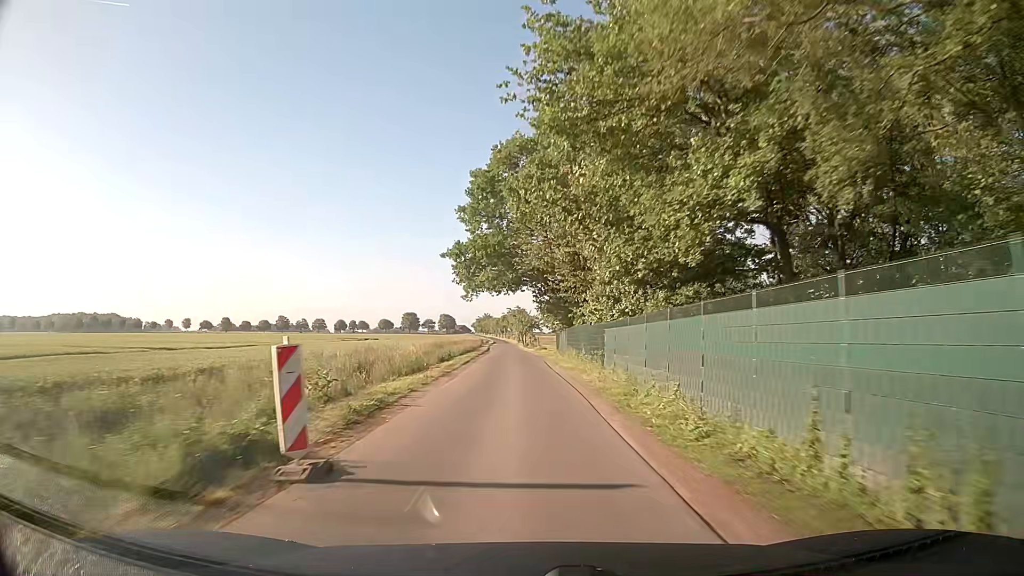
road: unclassified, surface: asphalt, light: Day
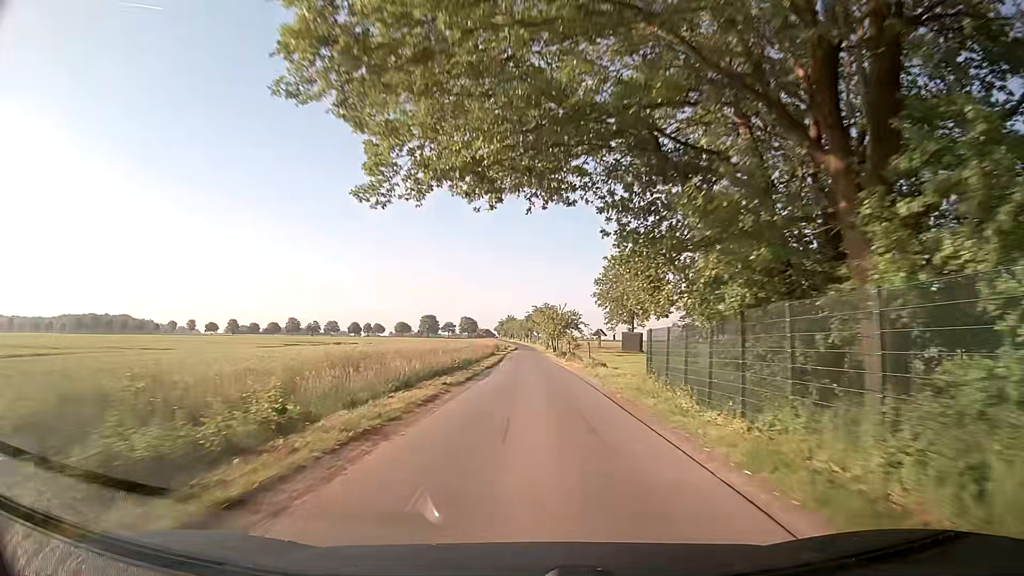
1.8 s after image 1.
(-0.6, +32.5) m; -2°
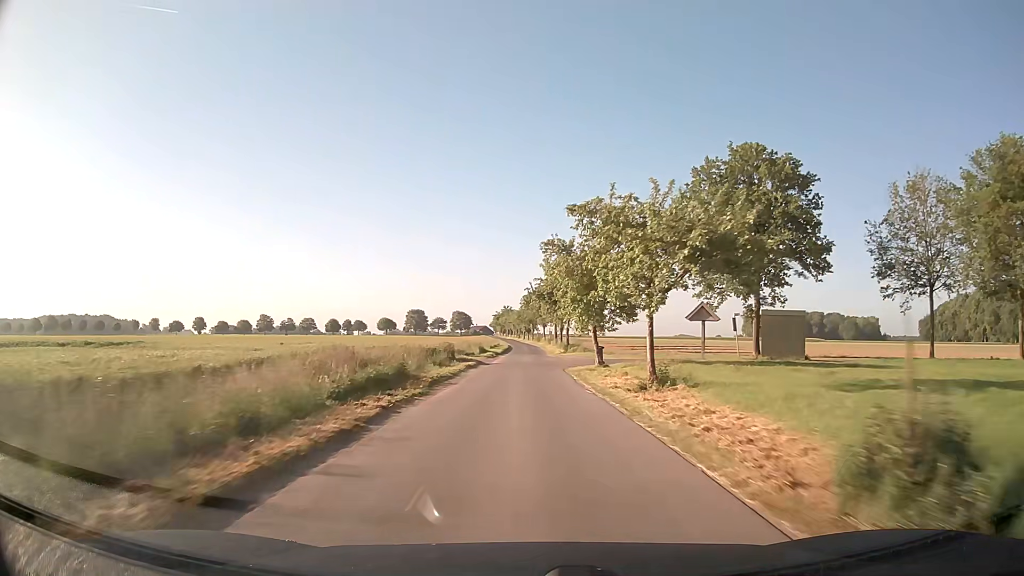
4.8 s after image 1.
(+0.4, +54.9) m; 0°
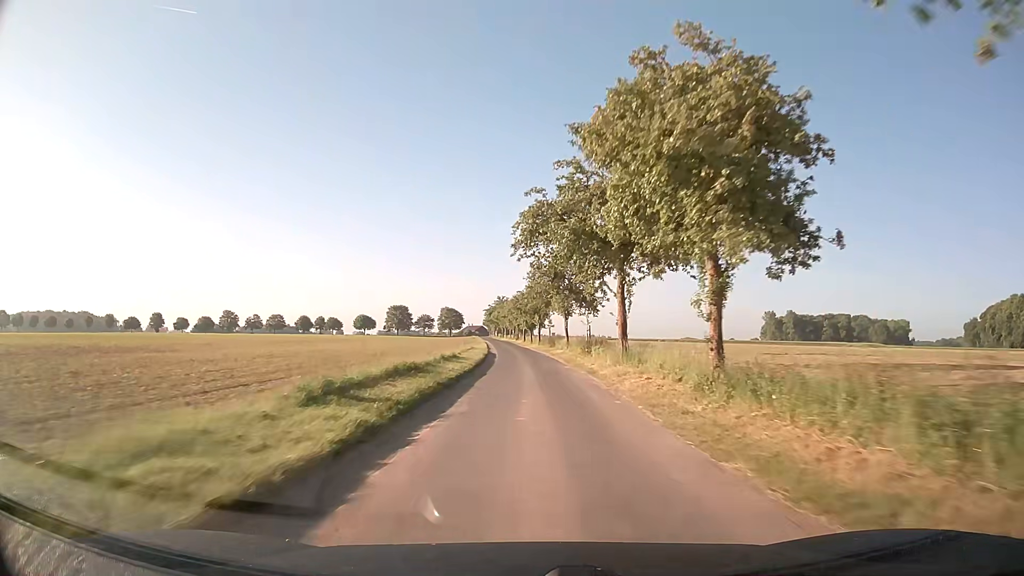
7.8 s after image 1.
(-0.3, +56.1) m; 0°
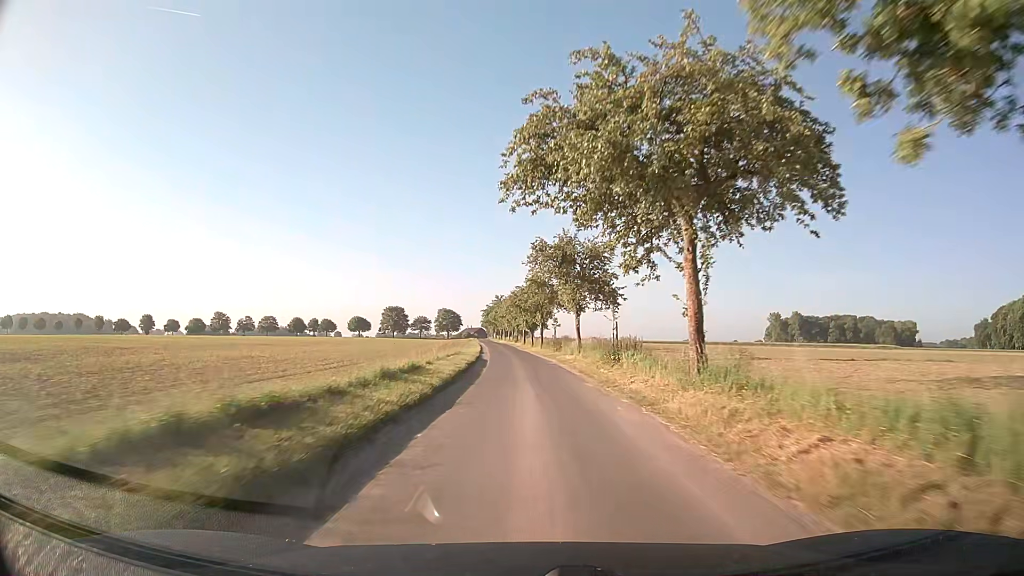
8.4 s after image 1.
(0.0, +11.5) m; 0°
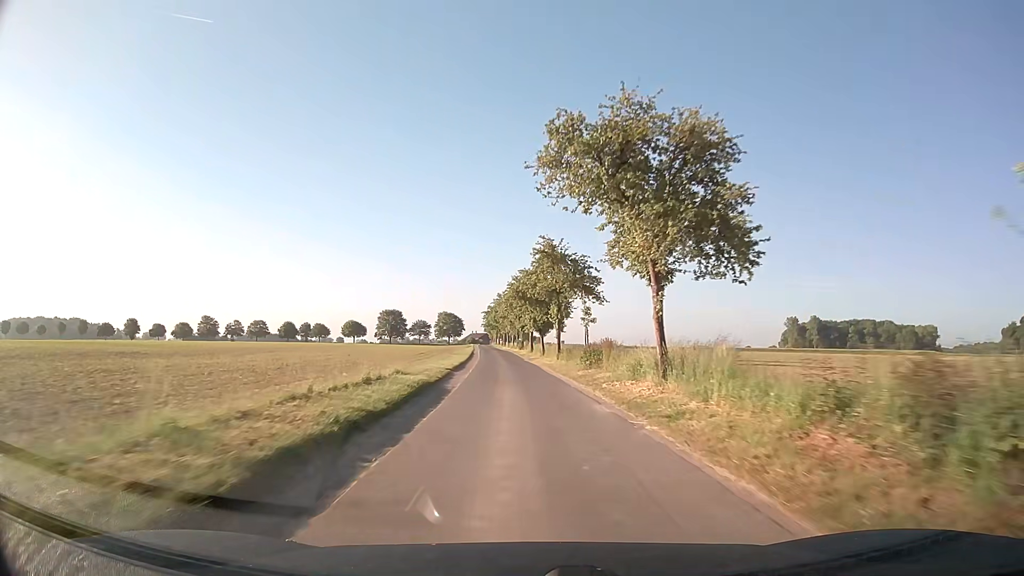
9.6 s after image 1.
(0.0, +23.2) m; 0°
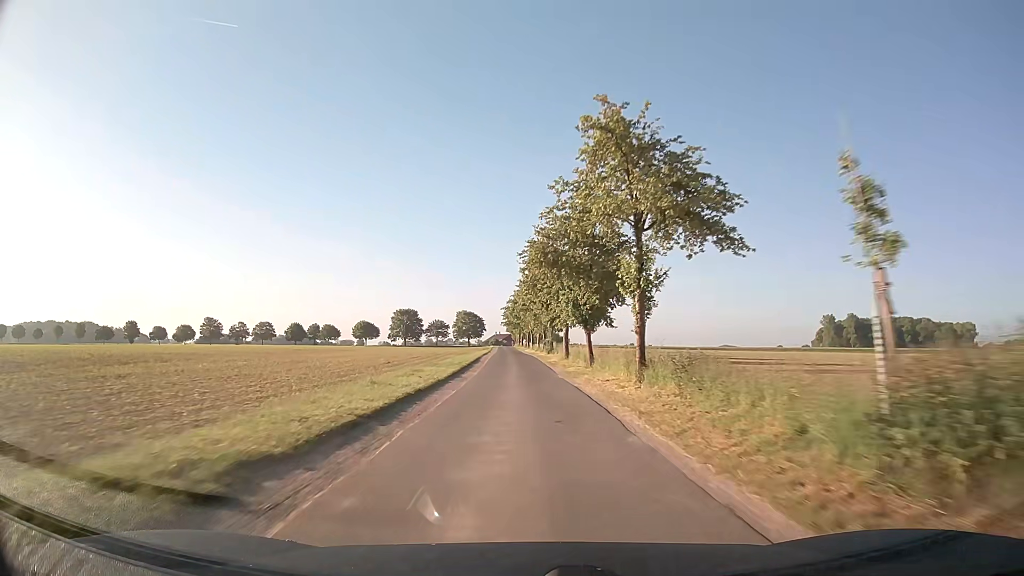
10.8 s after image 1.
(-0.4, +23.5) m; -2°
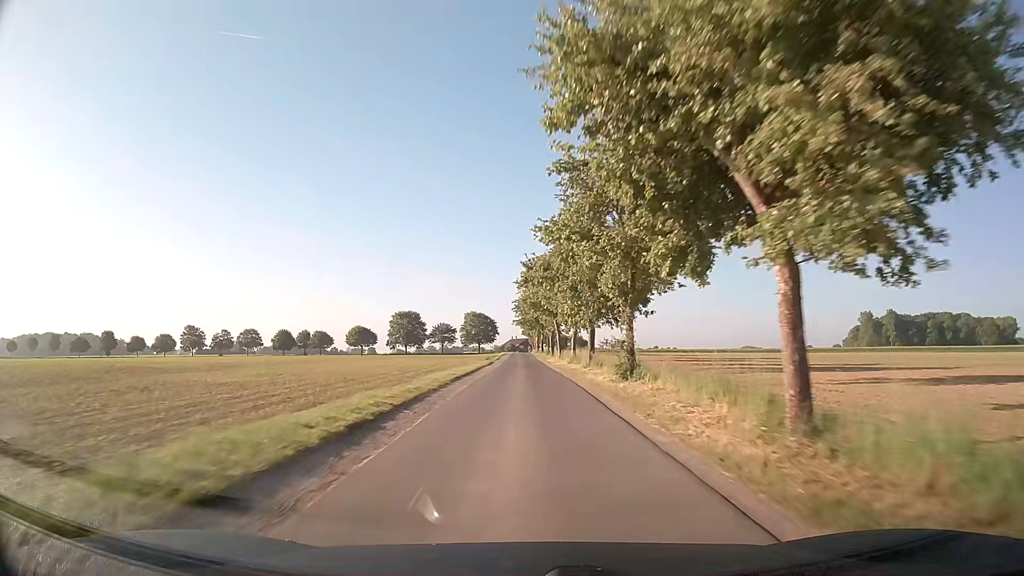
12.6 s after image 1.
(-0.9, +35.8) m; -2°
(0, +10) (0, +20) (0, +30) (0, +40) (0, +50) (-1, +60) (-1, +70) (-1, +80) (-1, +90) (-2, +100) m
